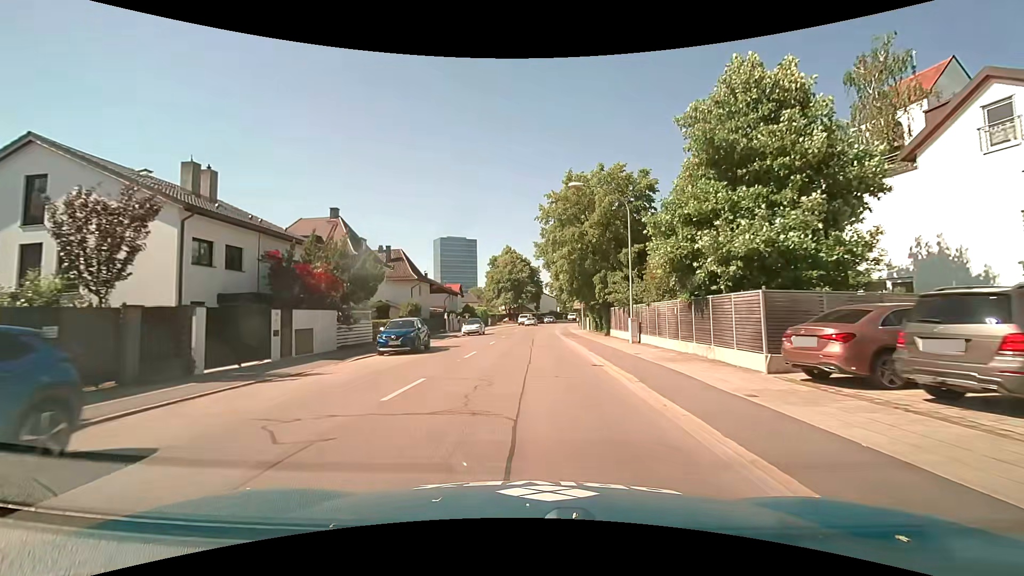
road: secondary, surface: asphalt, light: Day
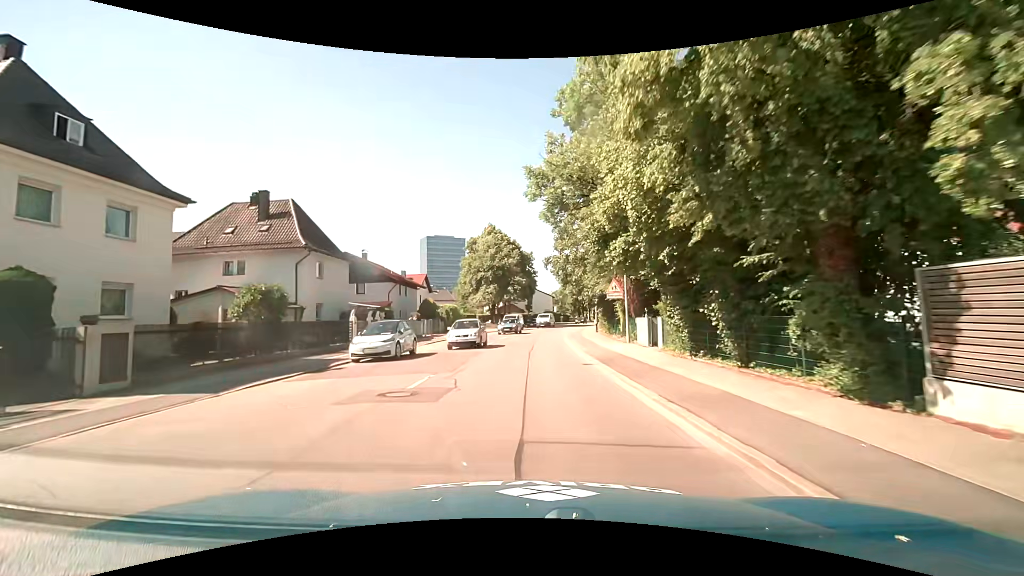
(+0.3, +27.4) m; +2°
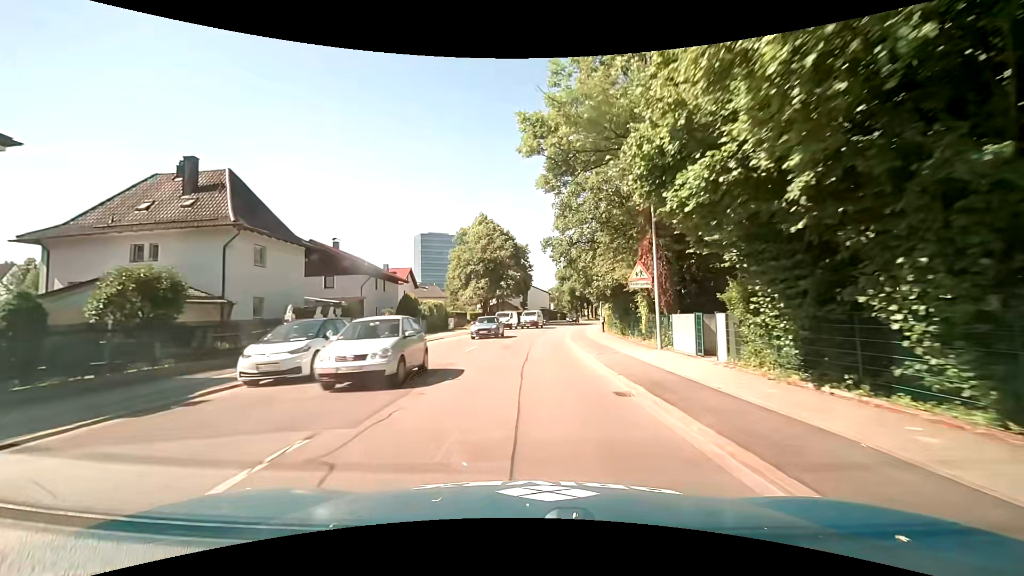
(0.0, +6.9) m; -1°
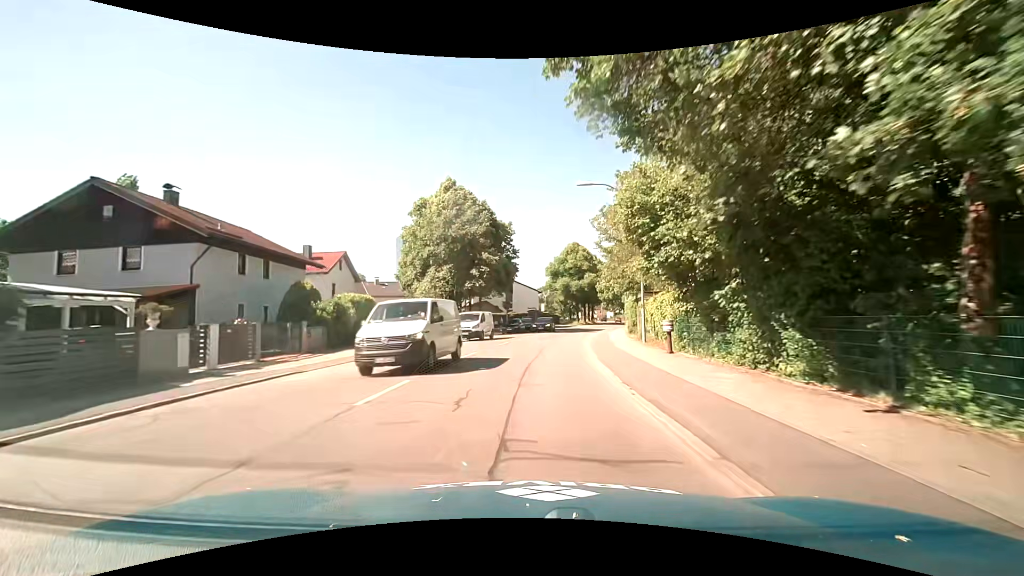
(+0.4, +21.0) m; +2°
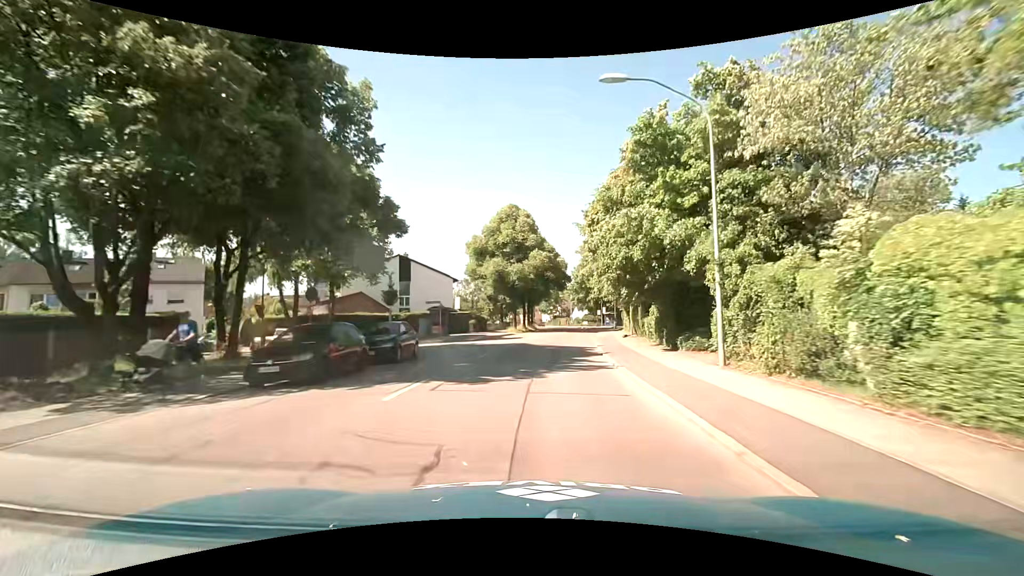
(+2.1, +35.3) m; +8°
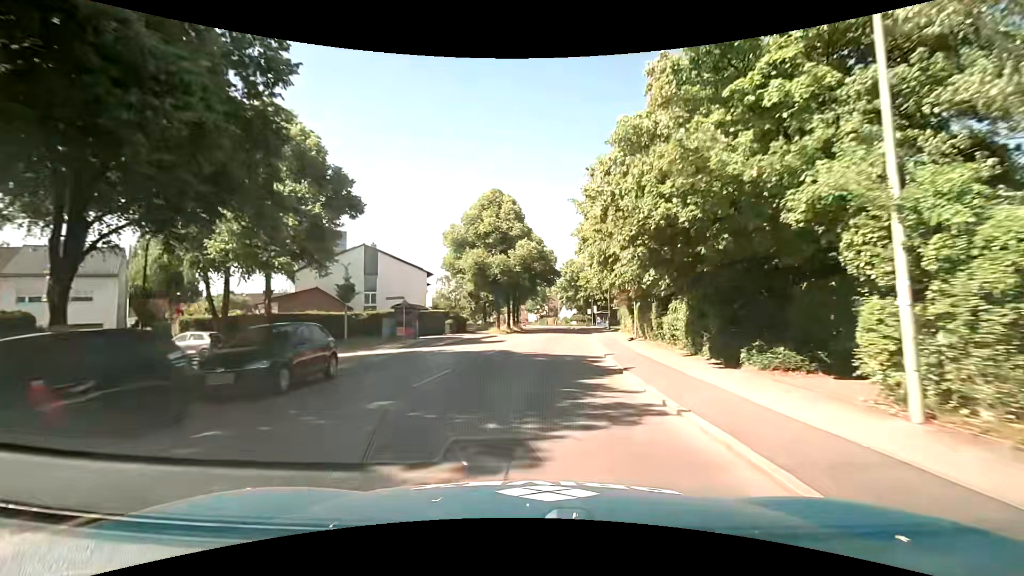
(+0.1, +7.1) m; +2°
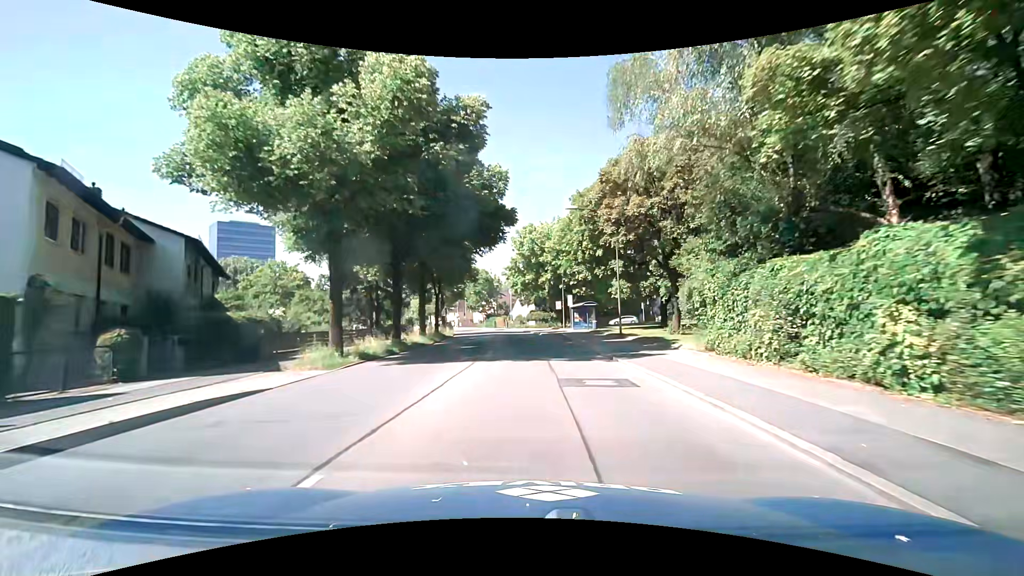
(+1.7, +35.6) m; +4°
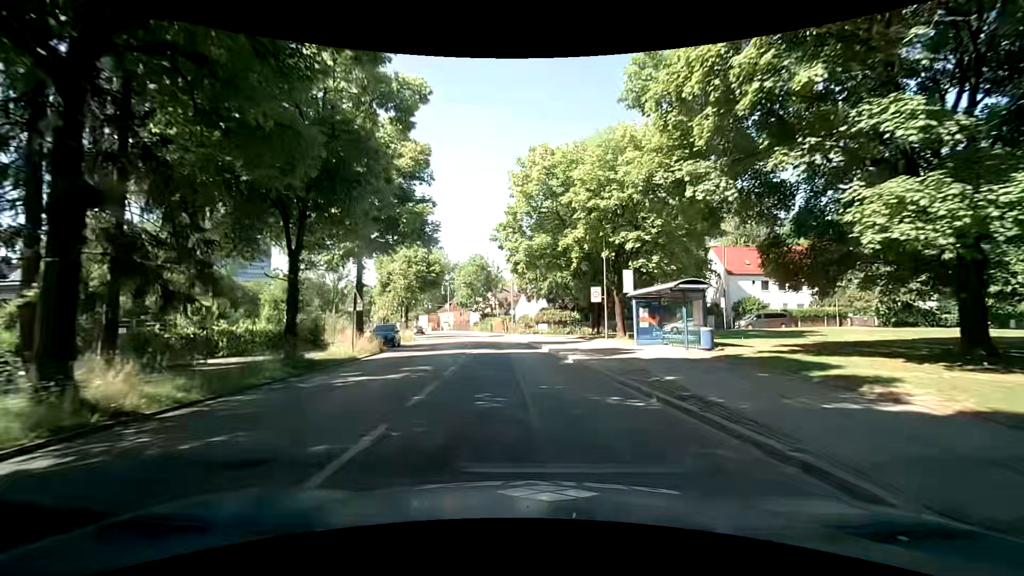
(+0.5, +28.7) m; 0°
(0, +10) (-1, +20) (-2, +30) (-3, +40) (-4, +50) (-6, +60) (-8, +69) (-11, +79) (-14, +89) (-17, +98) m
